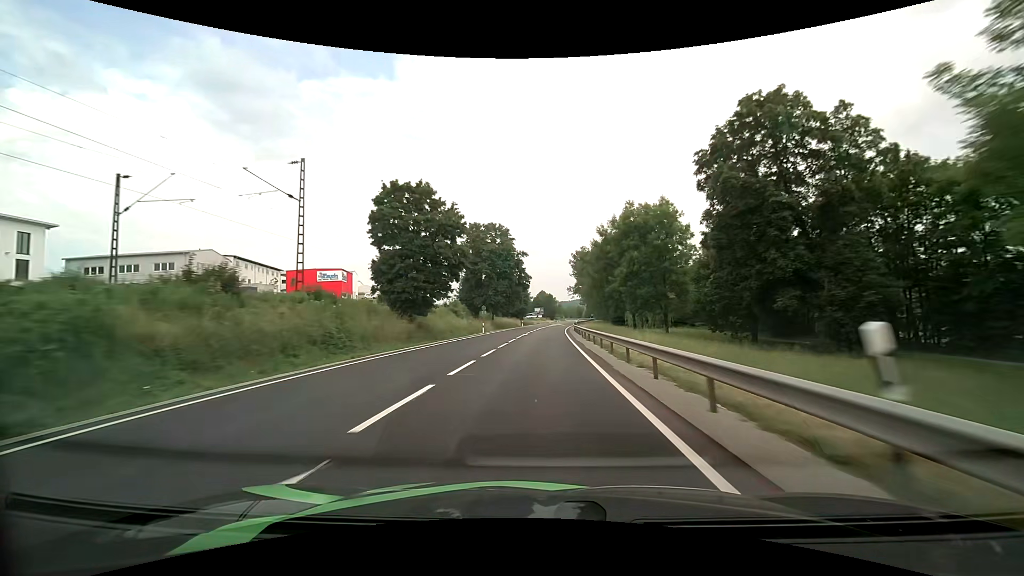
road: primary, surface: asphalt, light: Day
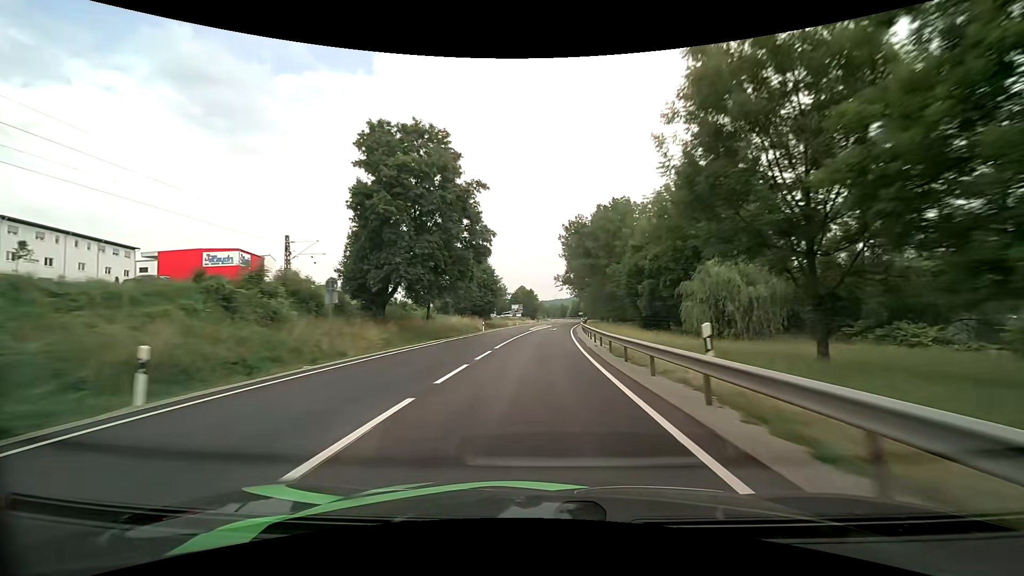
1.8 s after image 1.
(+0.8, +43.8) m; +2°
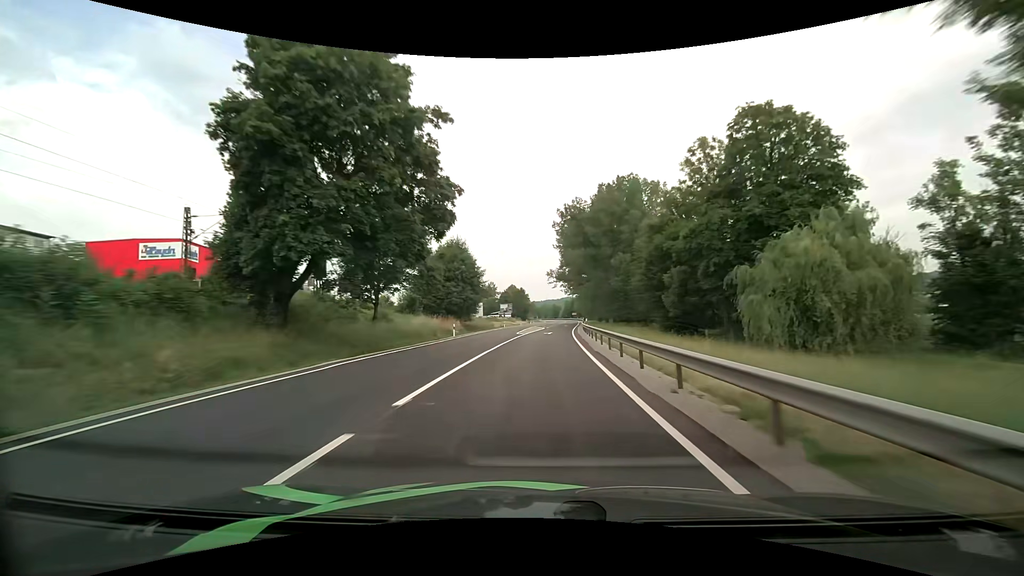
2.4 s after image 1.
(+0.1, +14.7) m; +1°
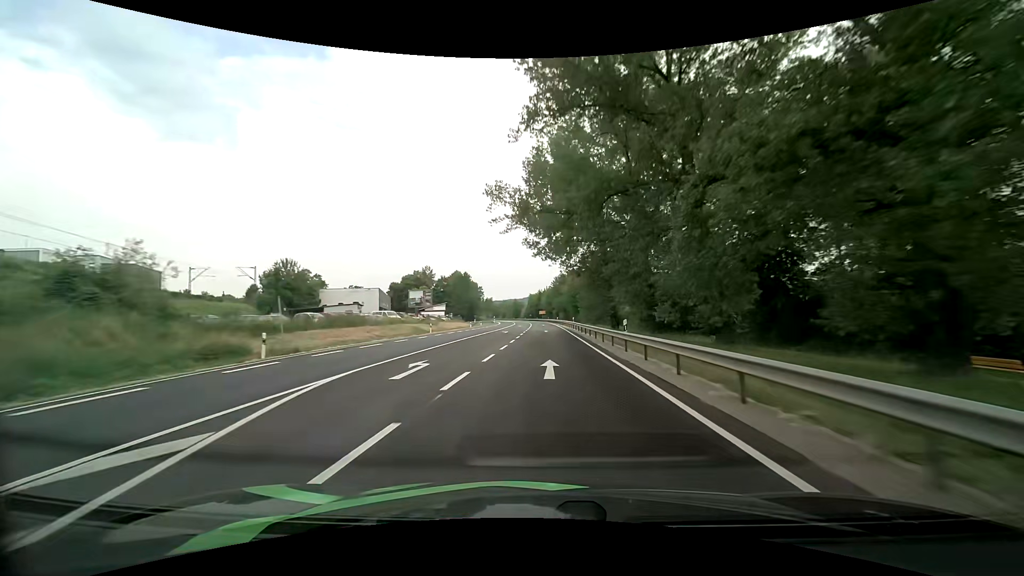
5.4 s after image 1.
(+3.5, +73.8) m; +5°
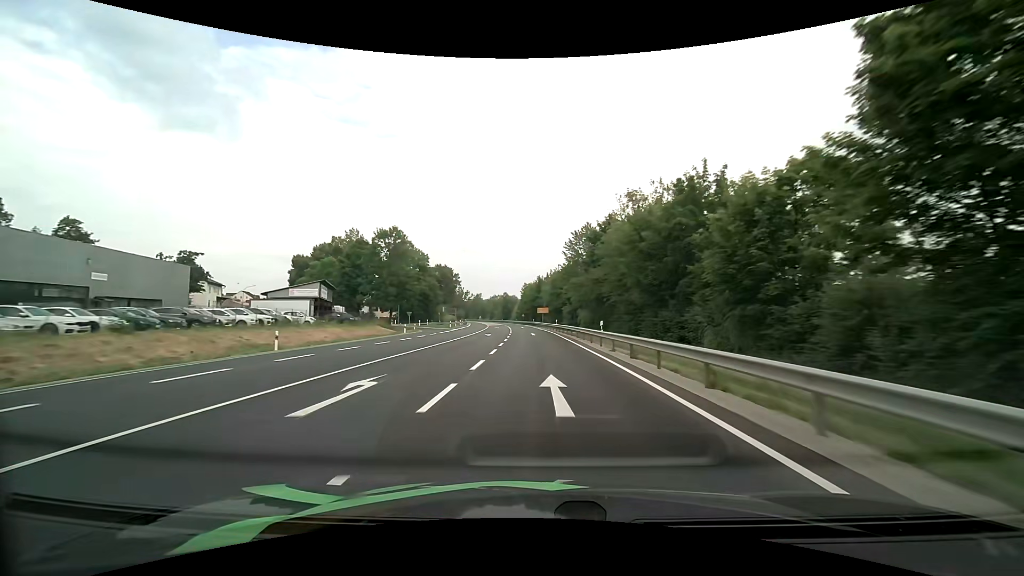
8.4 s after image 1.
(+0.4, +74.3) m; 0°
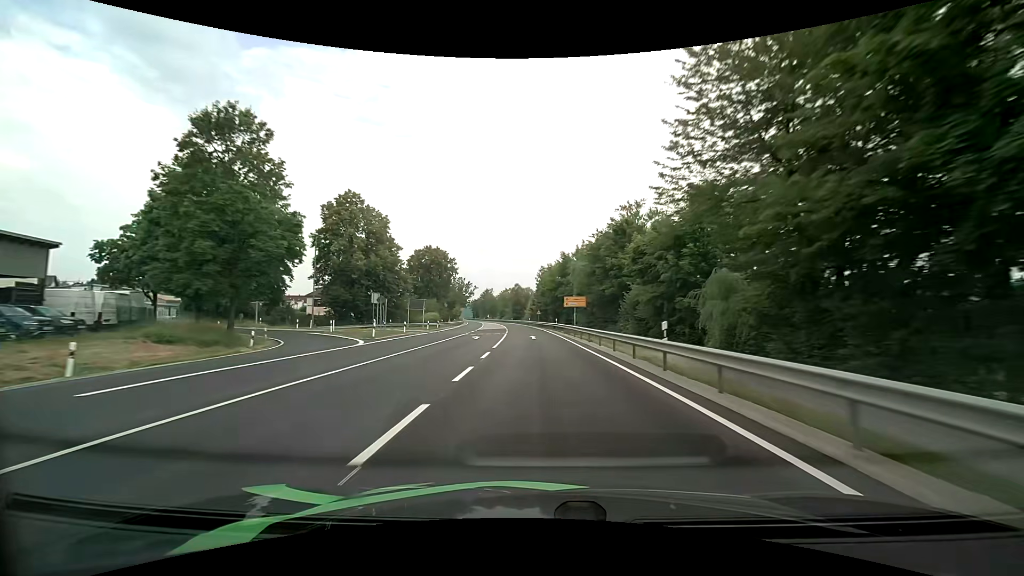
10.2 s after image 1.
(-0.9, +44.7) m; -2°
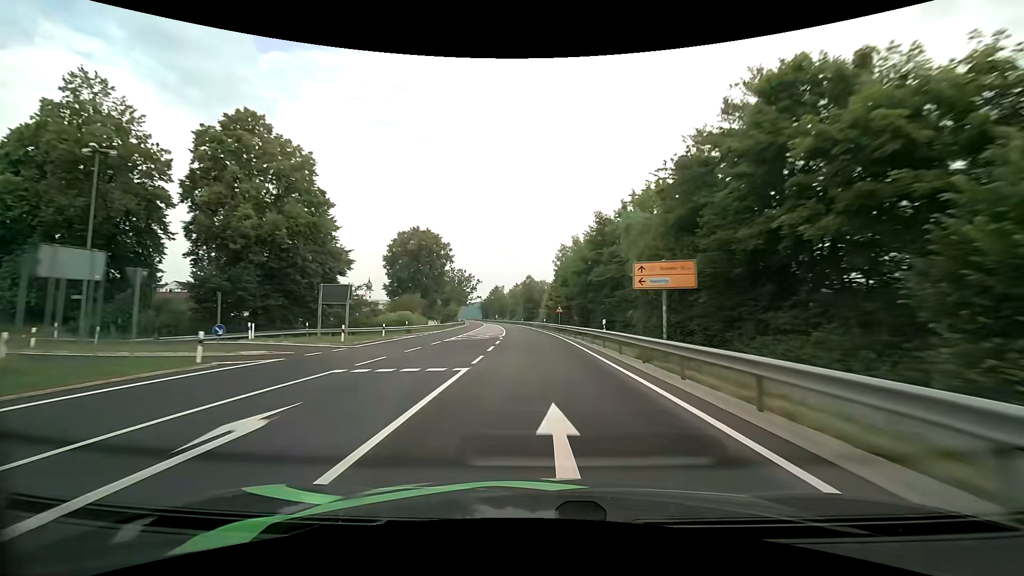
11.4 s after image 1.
(-0.4, +29.9) m; -2°
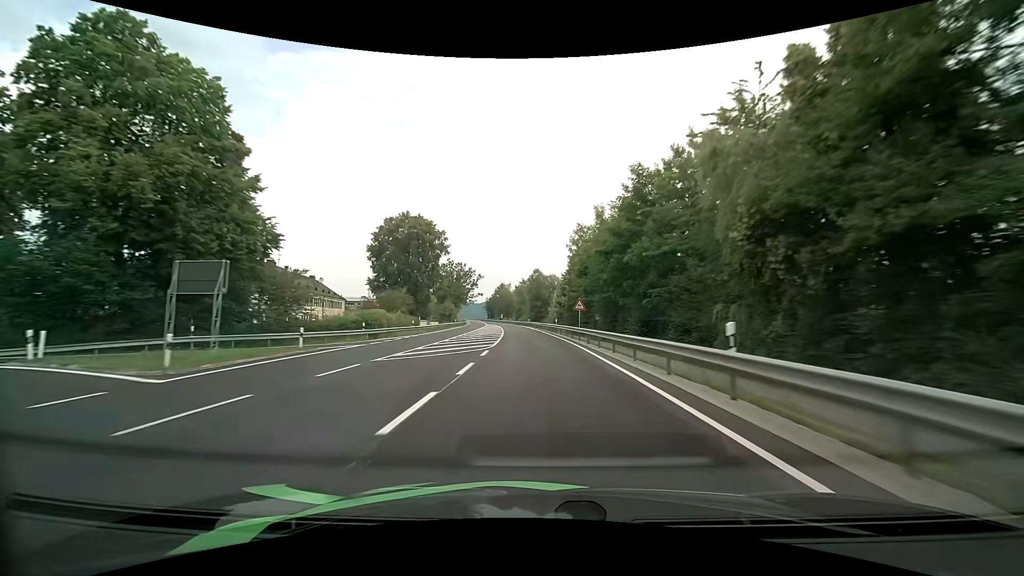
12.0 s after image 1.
(-0.1, +15.0) m; -1°
(0, +10) (0, +20) (0, +30) (-1, +40) (-1, +50) (-2, +60) (-3, +70) (-4, +80) (-5, +90) (-6, +100) m
